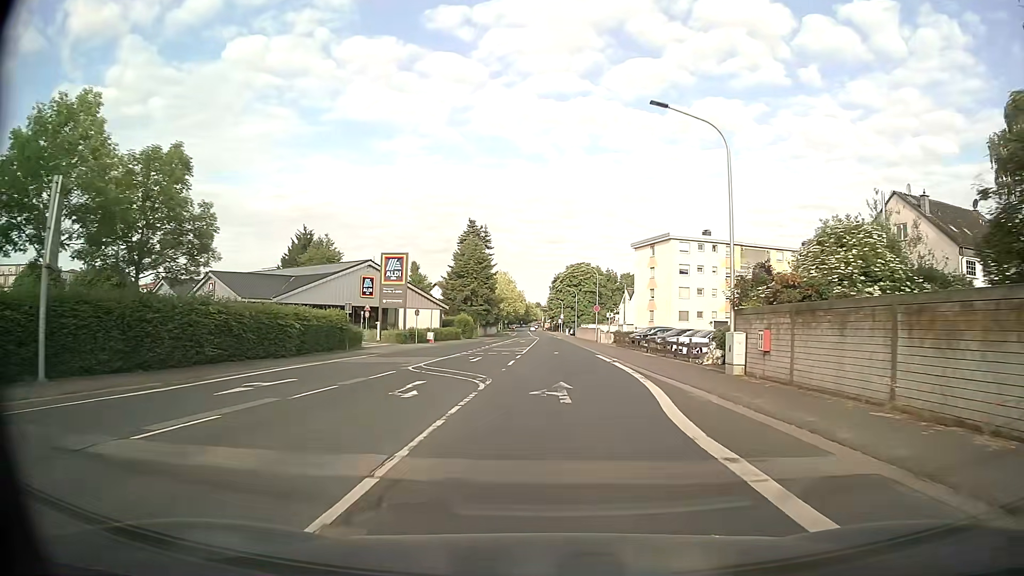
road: secondary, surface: asphalt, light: Day
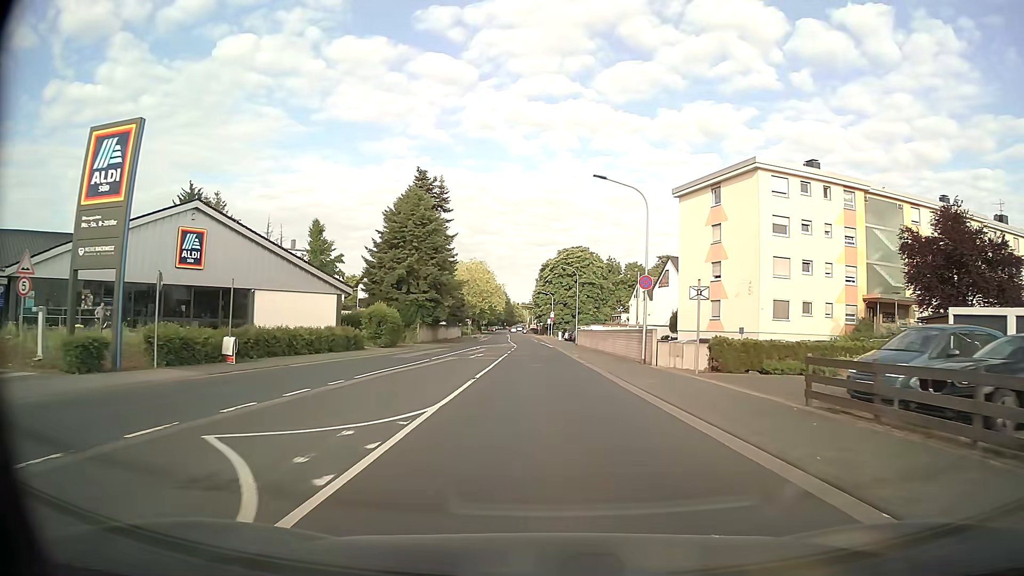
(+0.7, +39.1) m; +1°
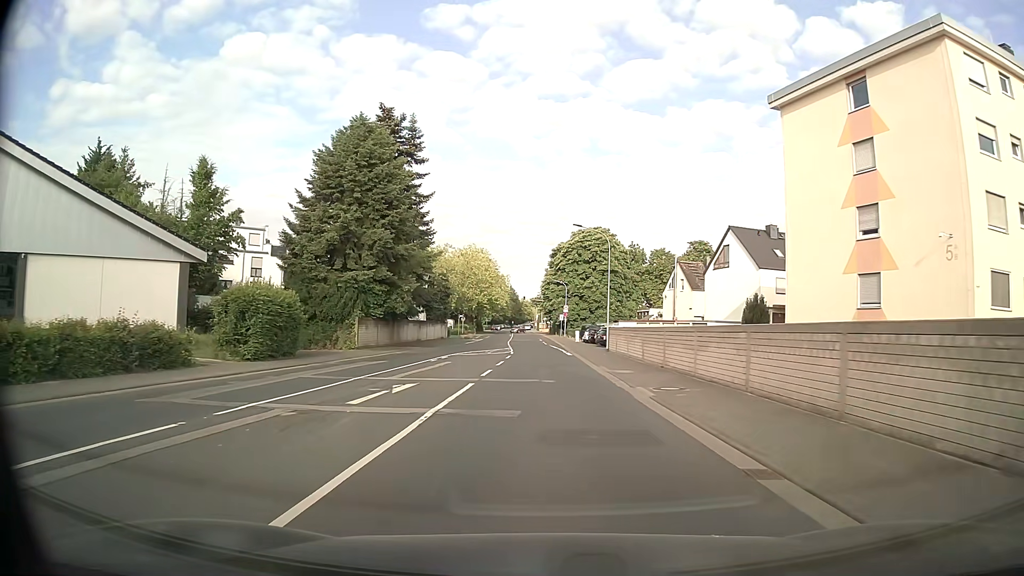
(-0.1, +23.4) m; -1°
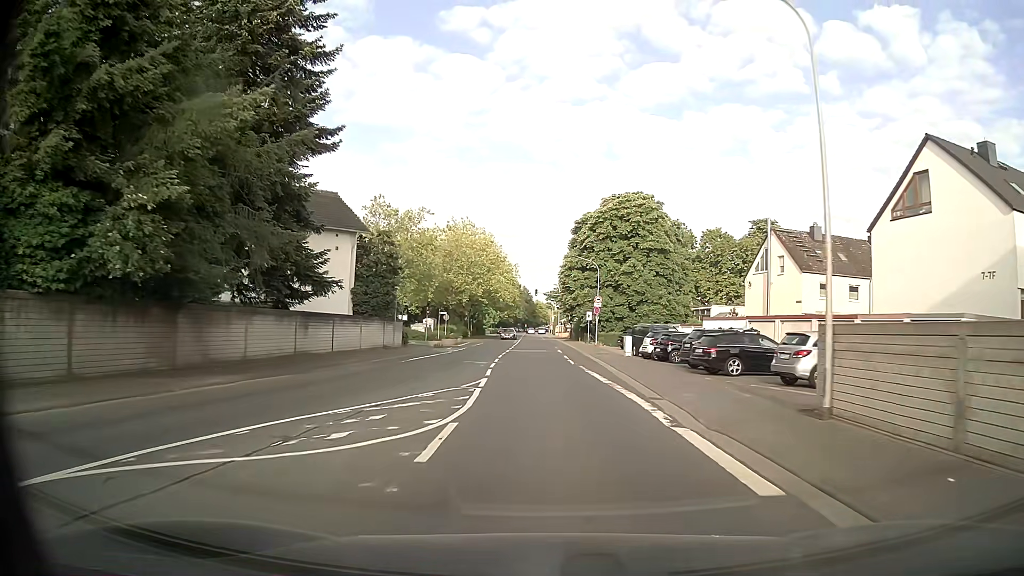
(-0.2, +31.1) m; -2°
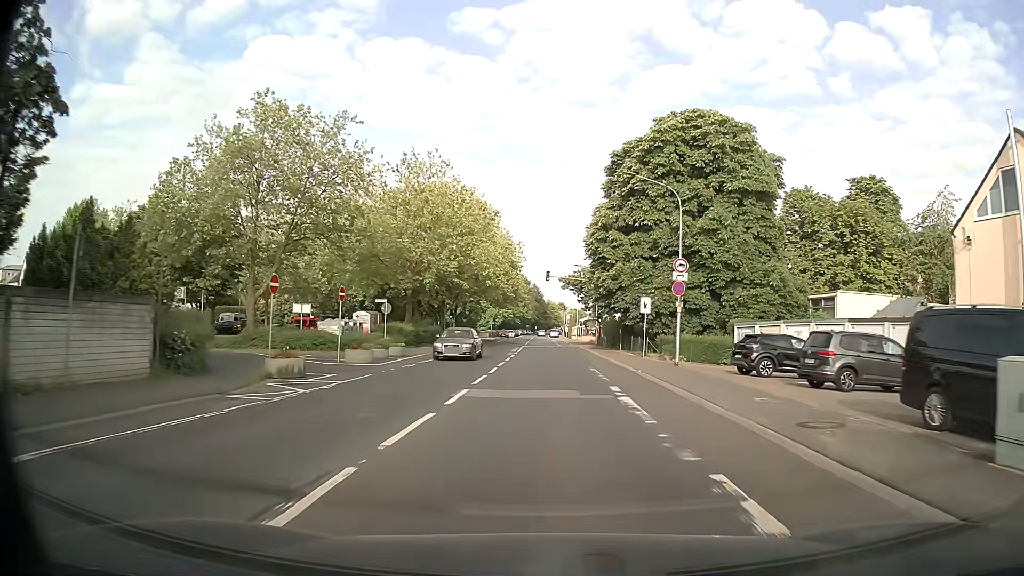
(-0.1, +31.0) m; -1°
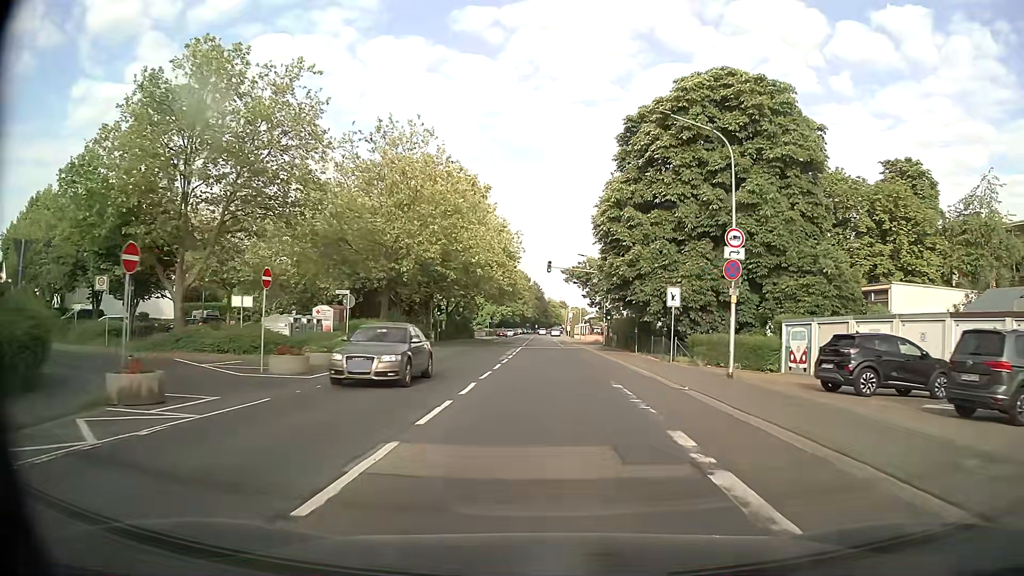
(0.0, +7.7) m; 0°
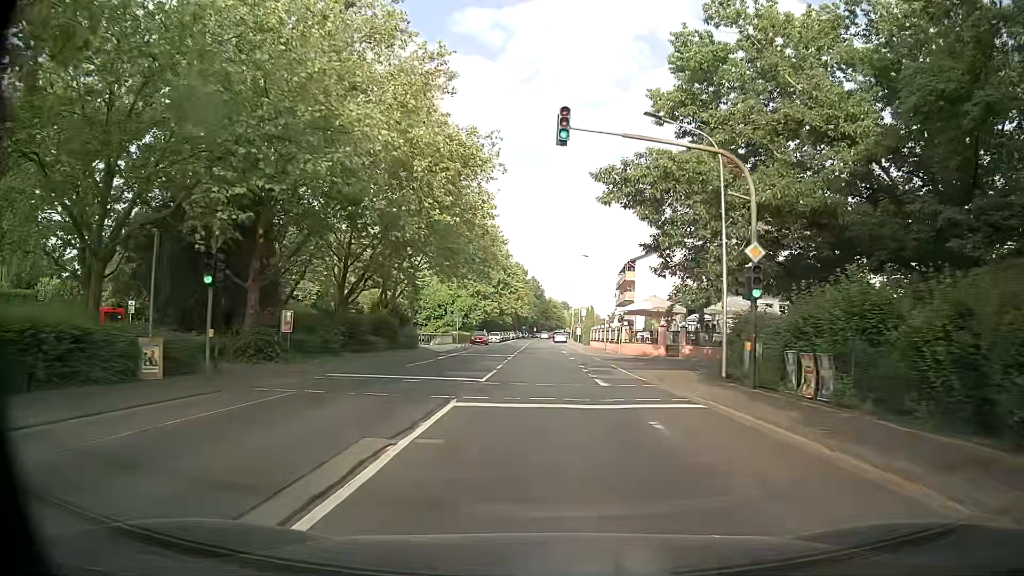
(0.0, +38.7) m; 0°
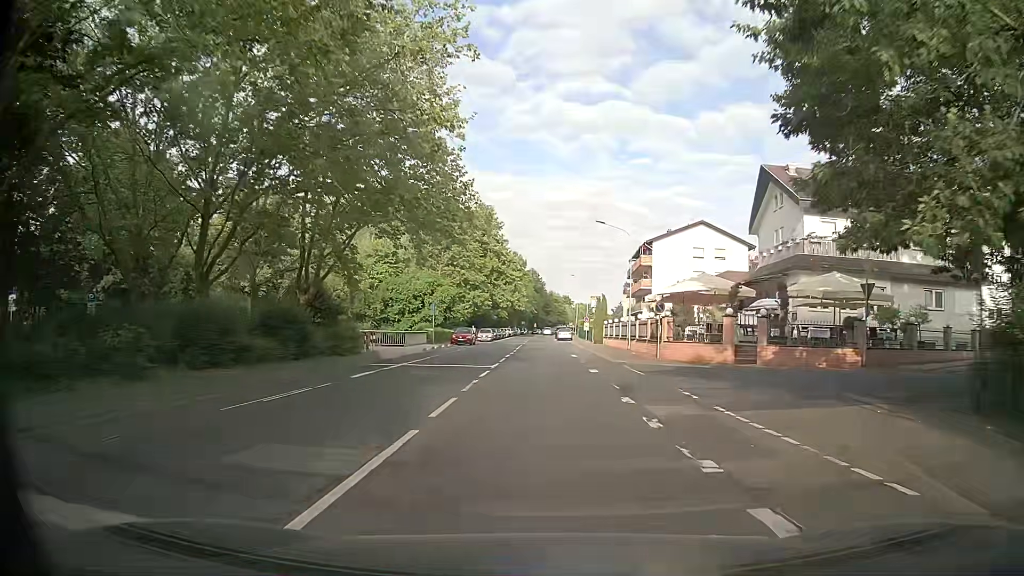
(+0.1, +15.5) m; 0°
(0, +10) (0, +20) (0, +30) (0, +40) (0, +50) (0, +60) (0, +70) (-1, +80) (-1, +90) (-1, +100) m
